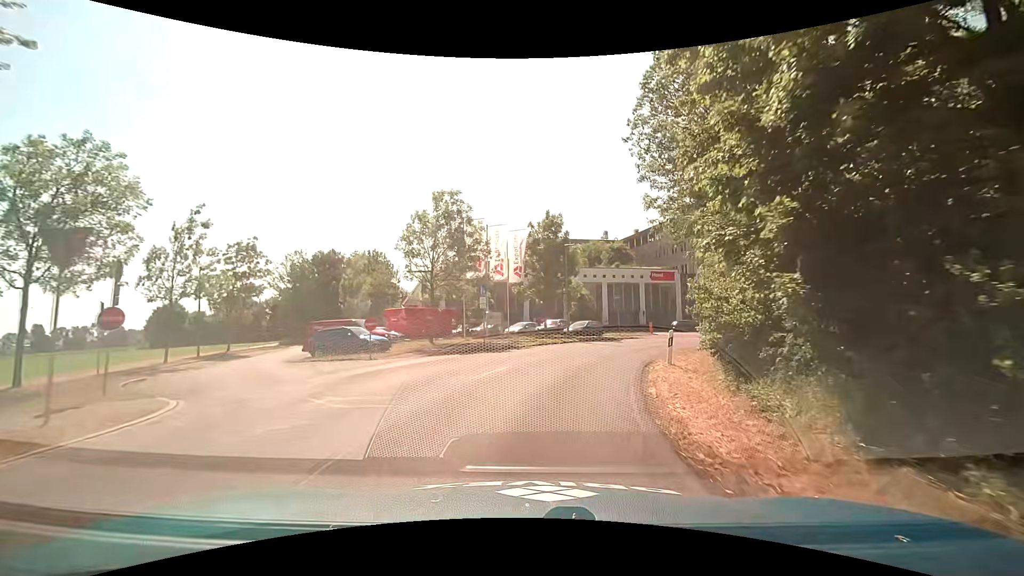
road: unclassified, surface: asphalt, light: Day
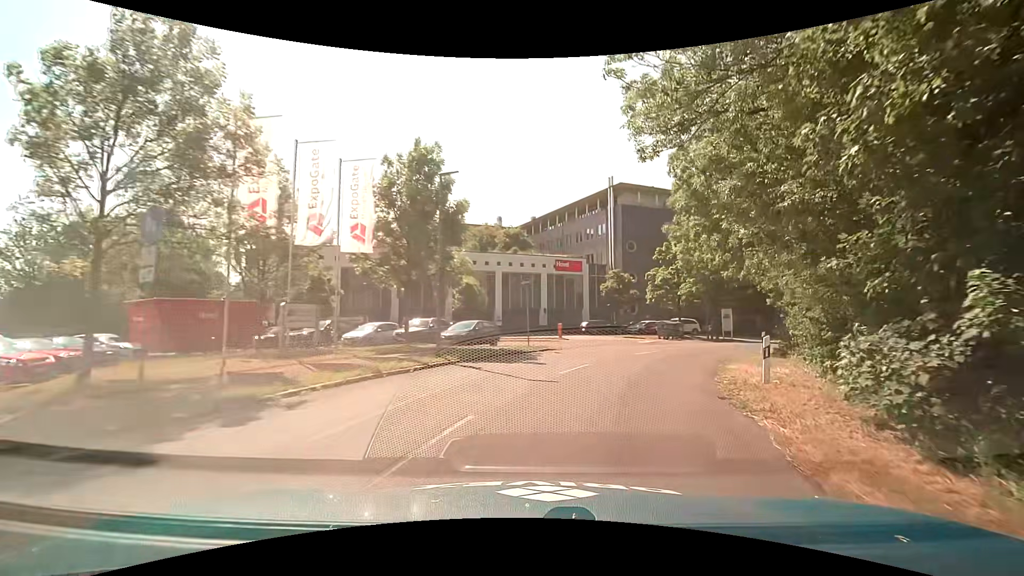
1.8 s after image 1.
(+1.4, +15.7) m; +12°
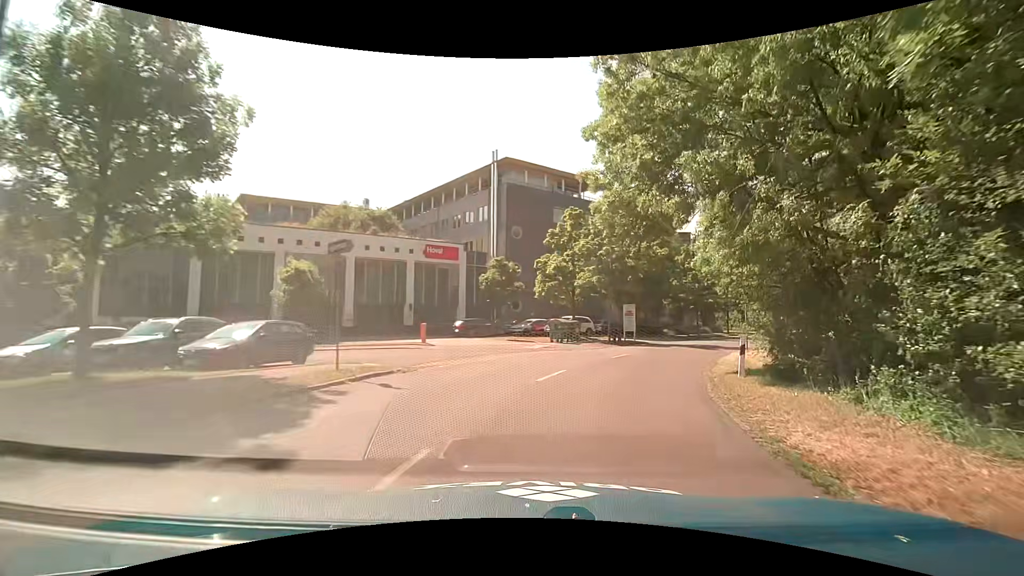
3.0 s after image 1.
(+1.2, +10.2) m; +14°
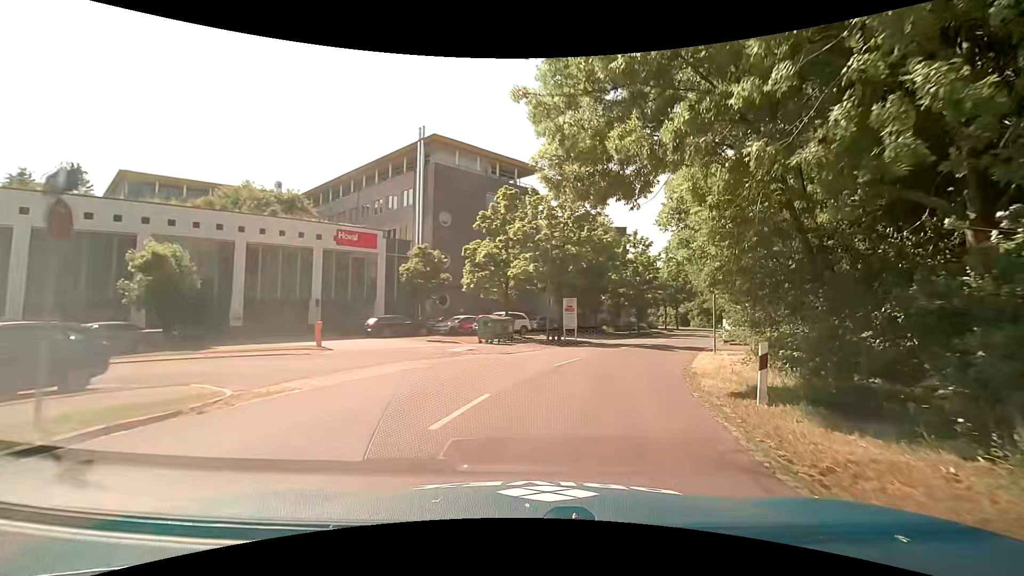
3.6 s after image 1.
(+0.3, +5.1) m; +6°
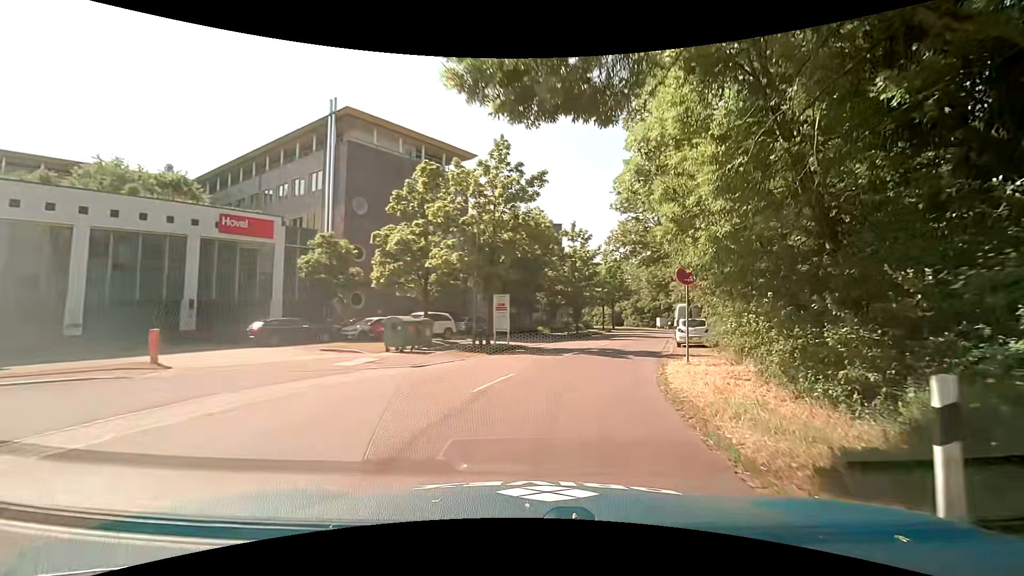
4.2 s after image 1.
(+0.4, +5.1) m; +8°
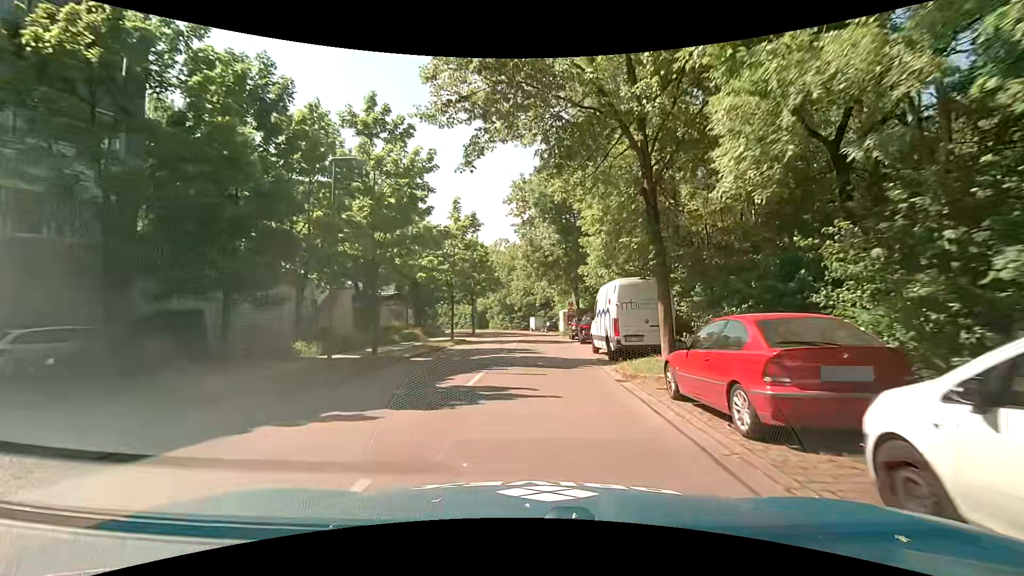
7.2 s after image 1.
(+4.5, +25.3) m; +16°
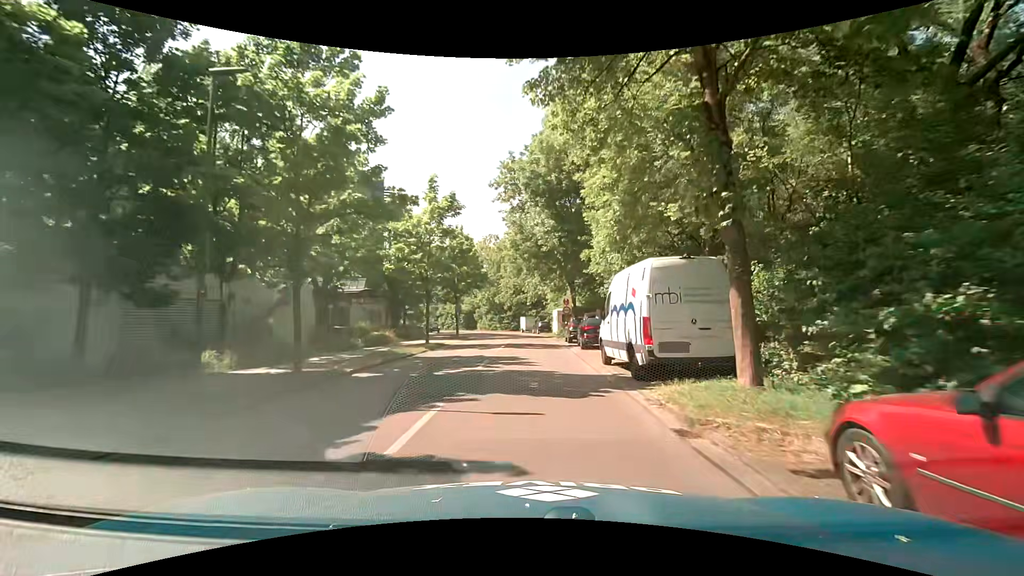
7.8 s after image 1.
(0.0, +5.2) m; 0°
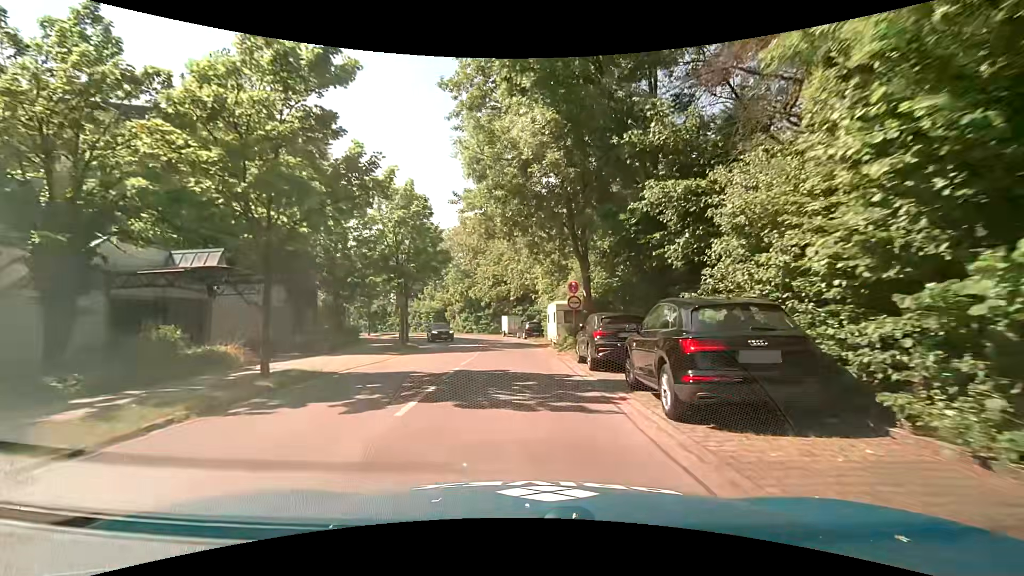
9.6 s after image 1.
(+0.5, +16.0) m; +2°
